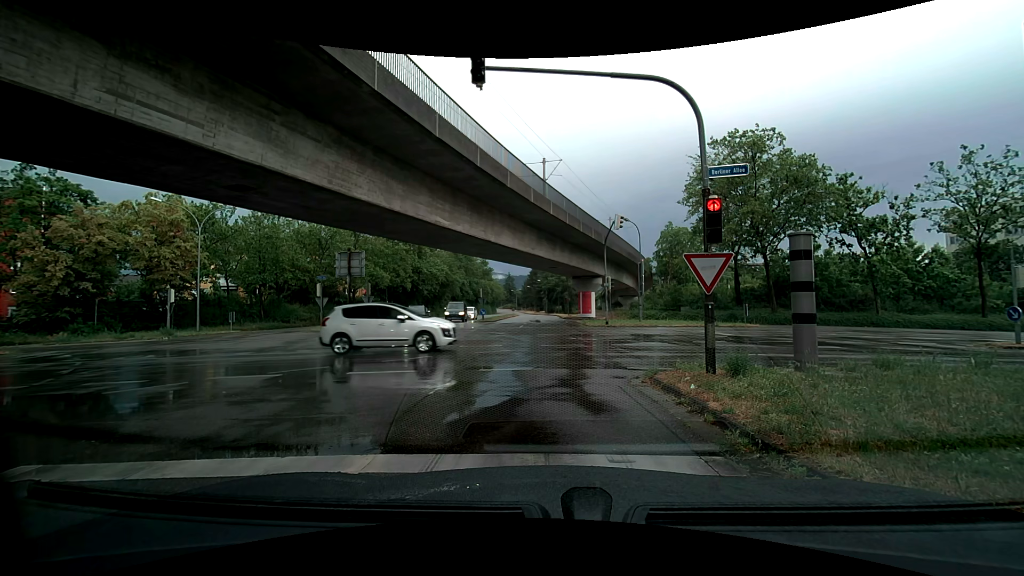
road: tertiary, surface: asphalt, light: Day
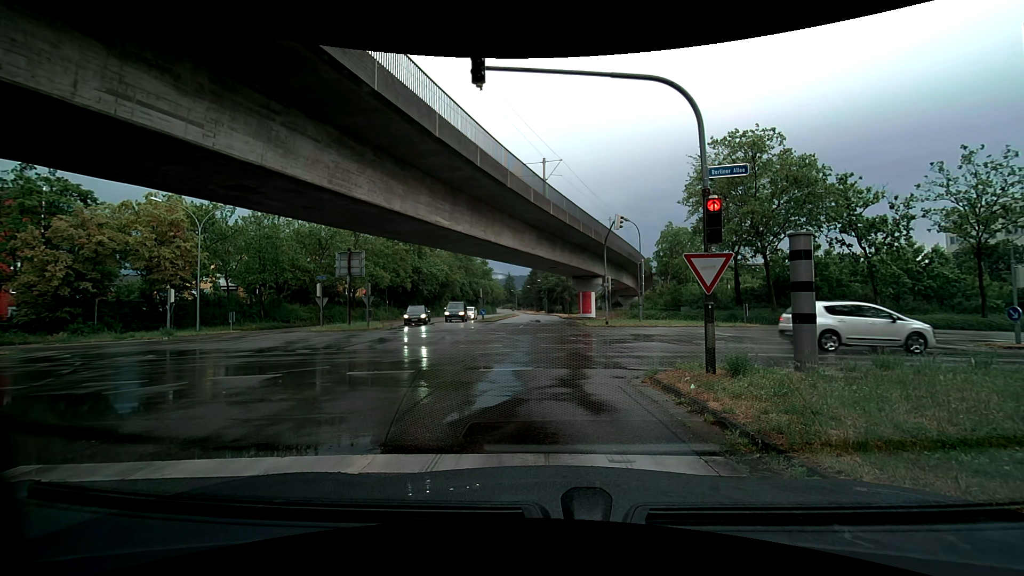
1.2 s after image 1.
(0.0, 0.0) m; 0°
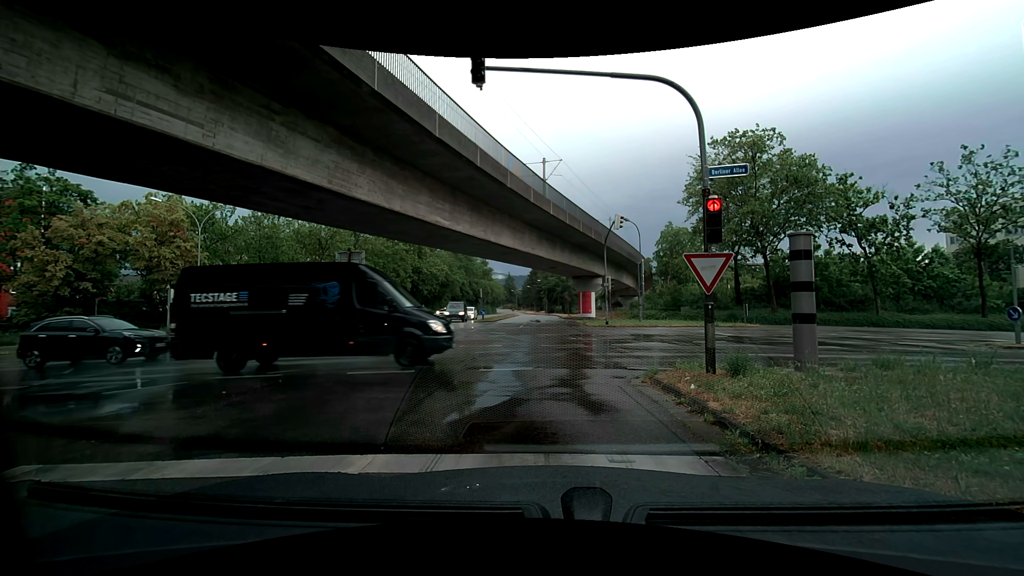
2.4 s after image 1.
(0.0, 0.0) m; 0°
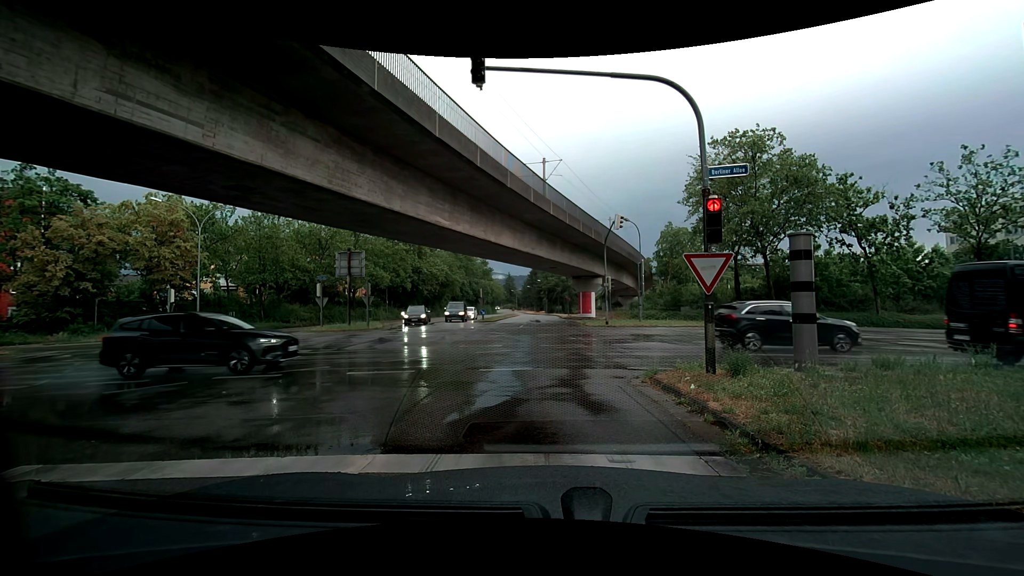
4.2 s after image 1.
(0.0, 0.0) m; 0°
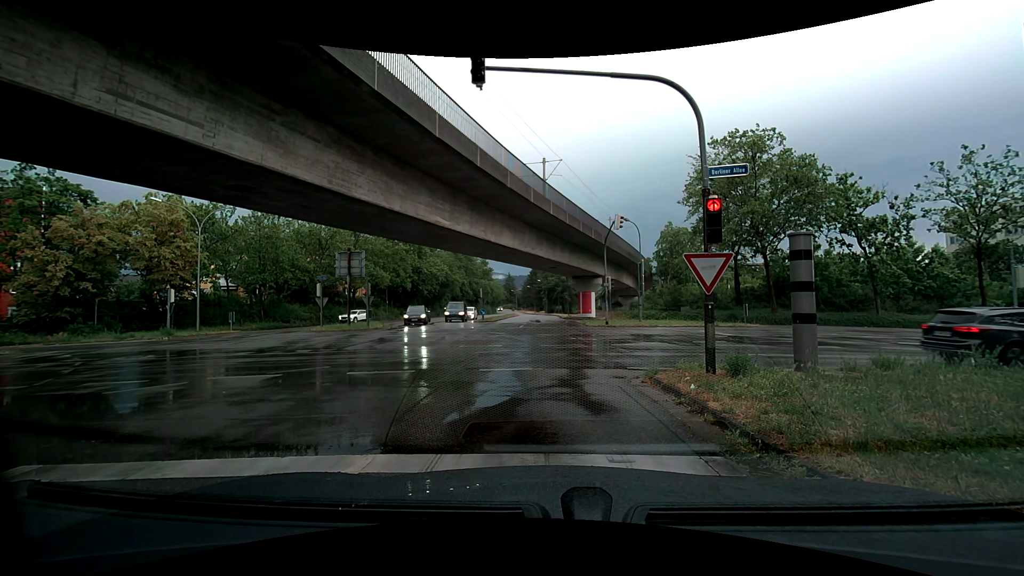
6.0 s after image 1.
(0.0, 0.0) m; 0°
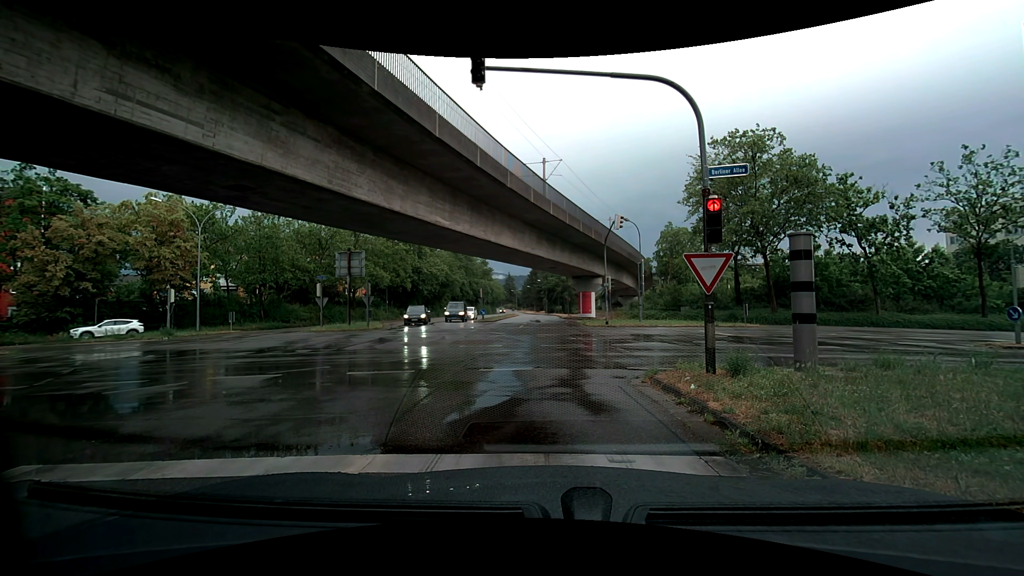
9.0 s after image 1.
(0.0, 0.0) m; 0°
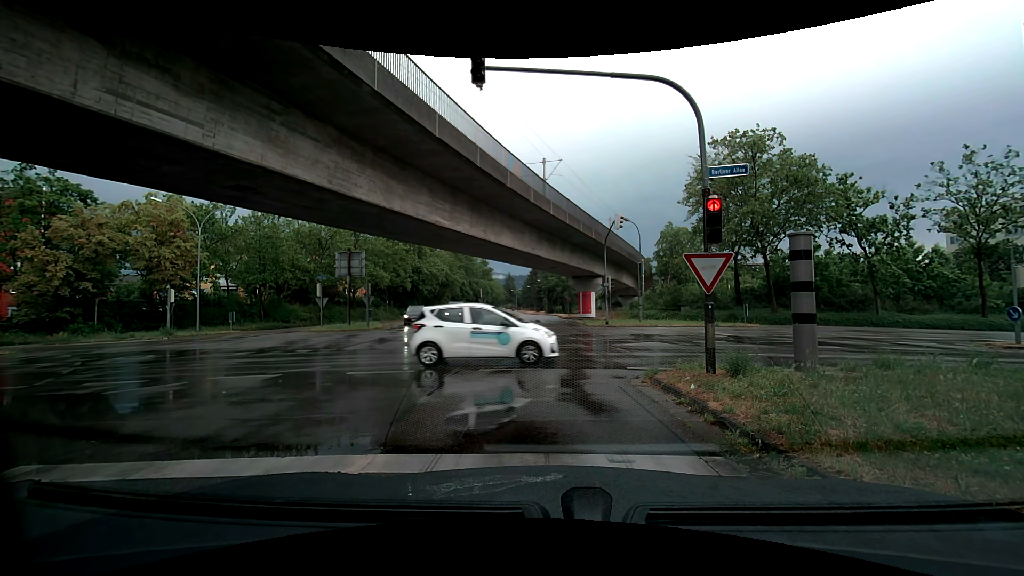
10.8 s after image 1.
(0.0, 0.0) m; 0°
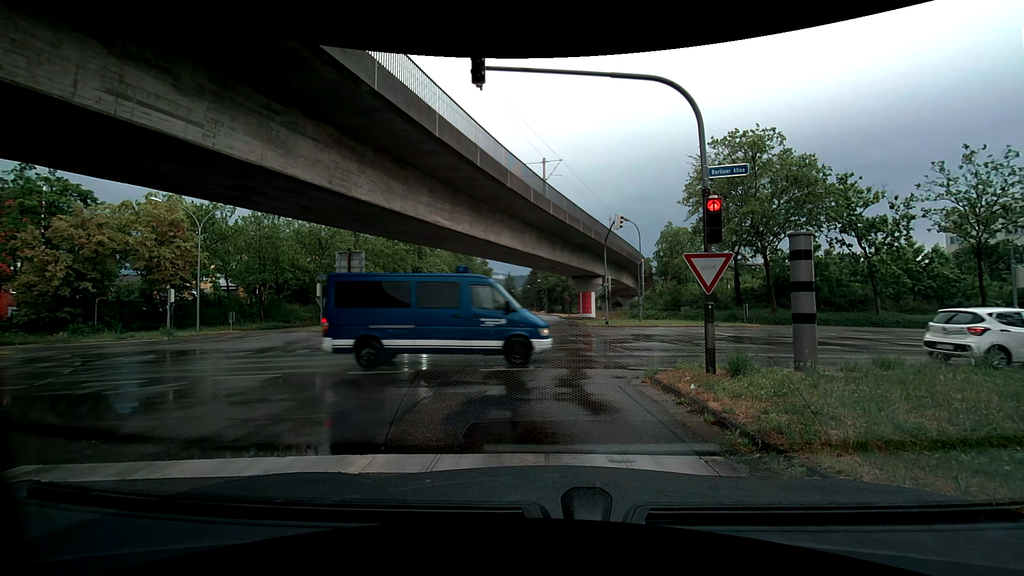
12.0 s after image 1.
(0.0, 0.0) m; 0°
